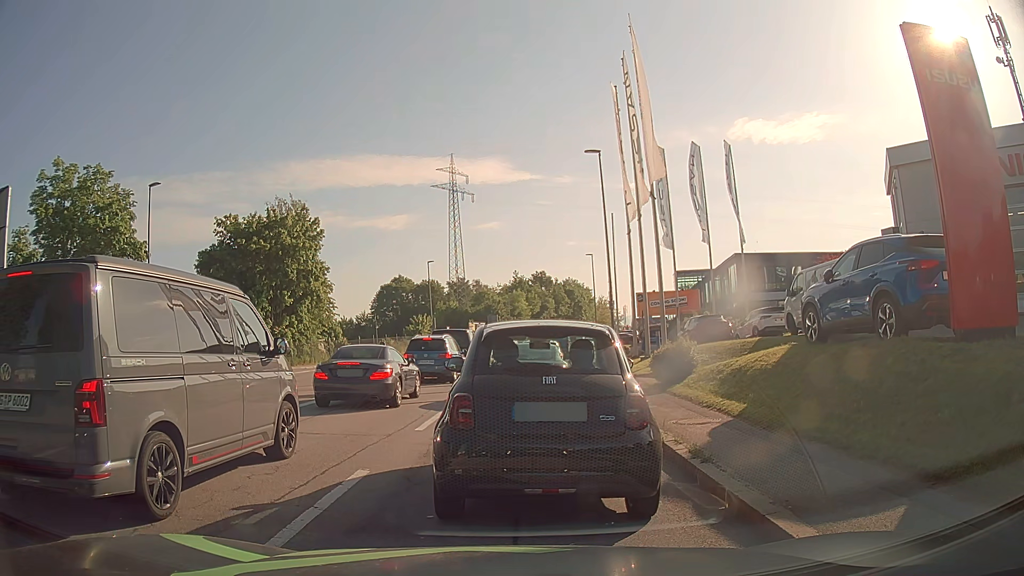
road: tertiary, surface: asphalt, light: Day
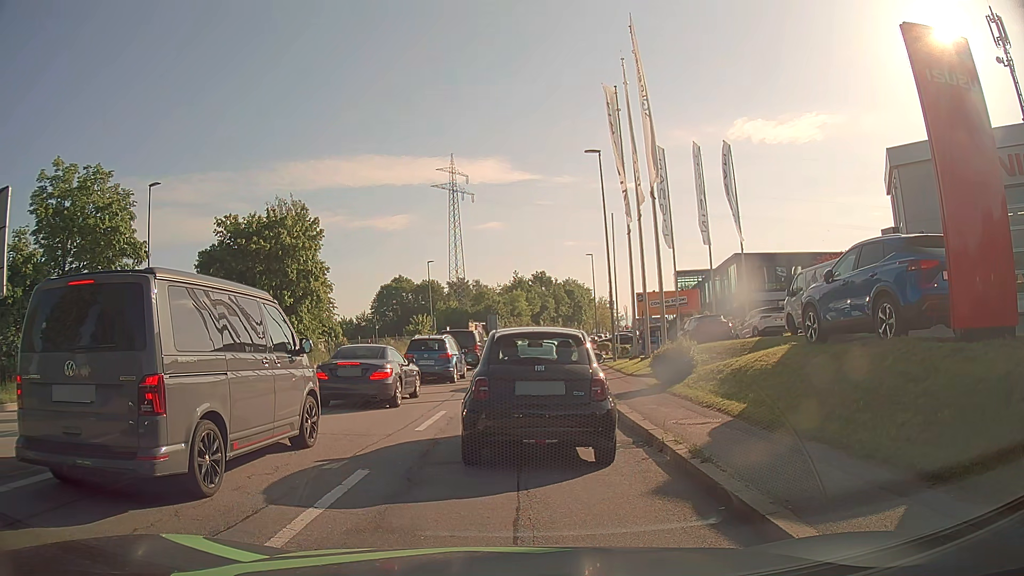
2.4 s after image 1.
(0.0, 0.0) m; 0°
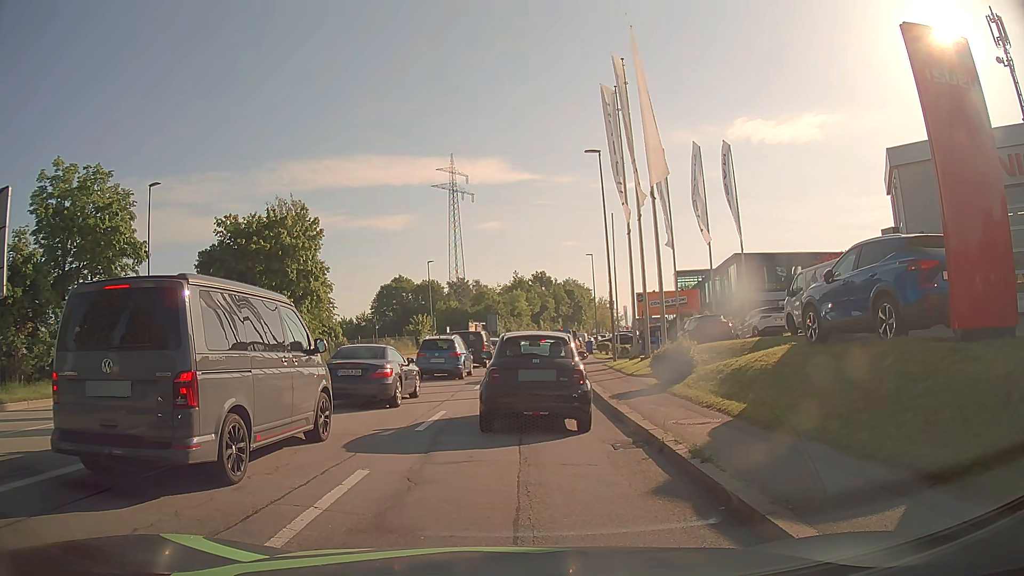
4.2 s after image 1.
(0.0, 0.0) m; 0°
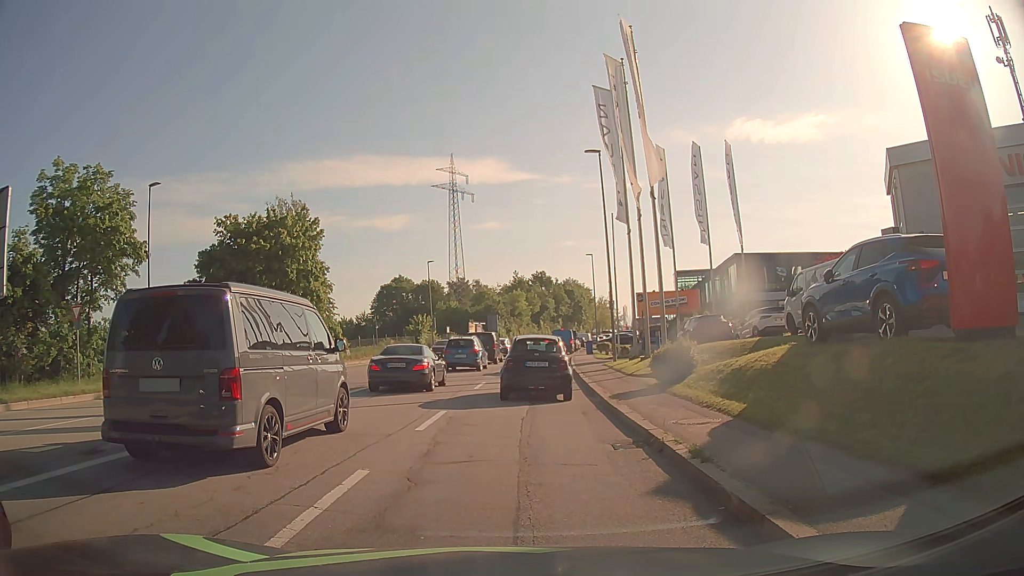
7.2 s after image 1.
(0.0, 0.0) m; 0°
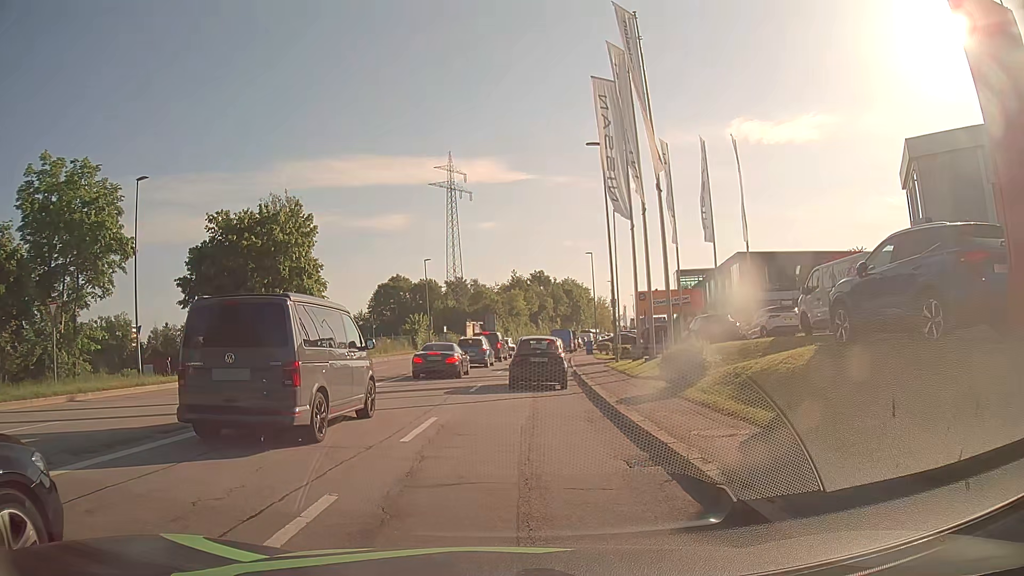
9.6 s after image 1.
(0.0, +1.3) m; 0°
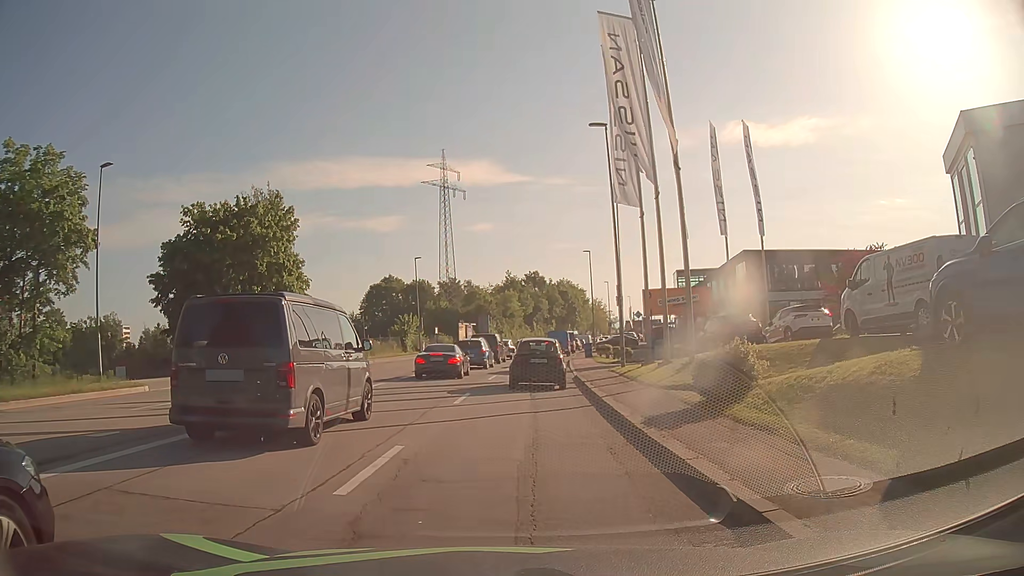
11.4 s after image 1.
(-0.1, +3.4) m; -2°
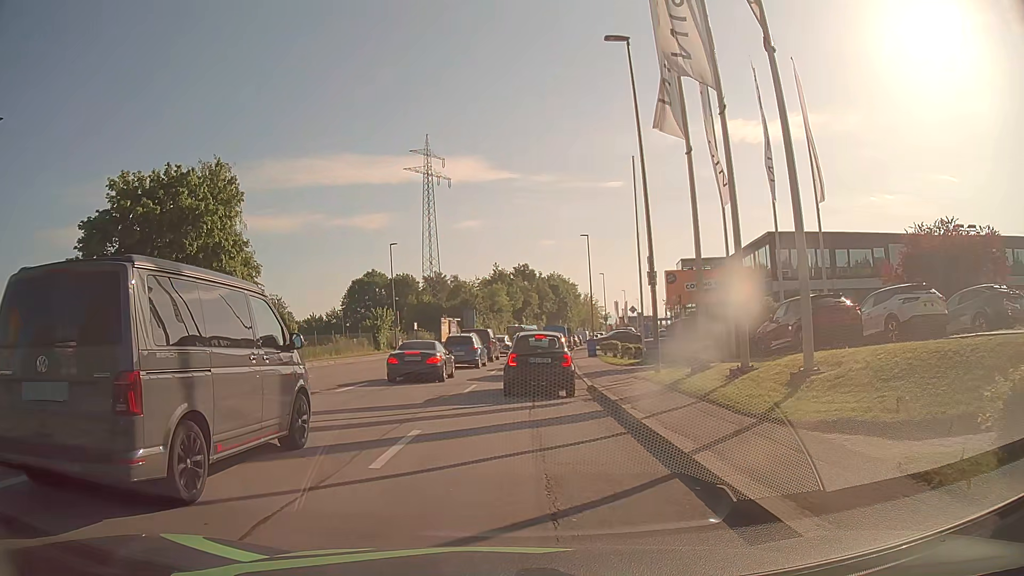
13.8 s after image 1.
(+0.1, +8.4) m; +1°
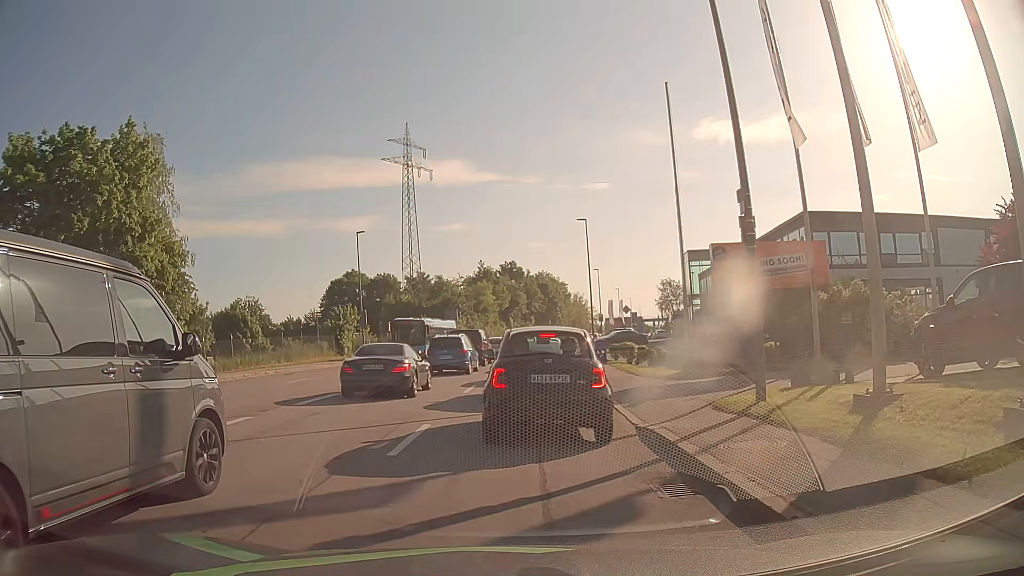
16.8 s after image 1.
(+0.1, +8.8) m; +1°
